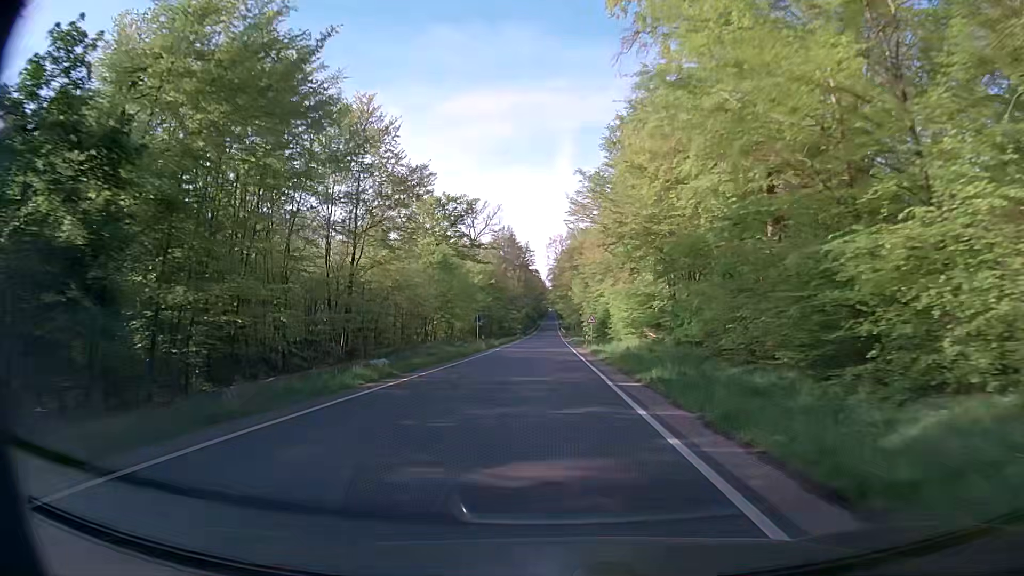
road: secondary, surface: asphalt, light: Day
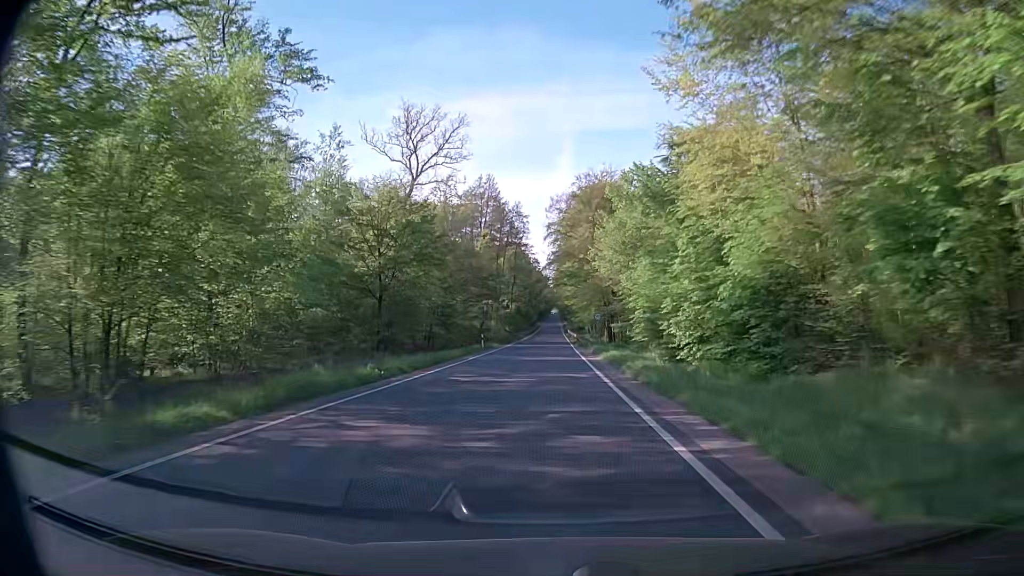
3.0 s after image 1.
(-0.4, +53.9) m; -1°
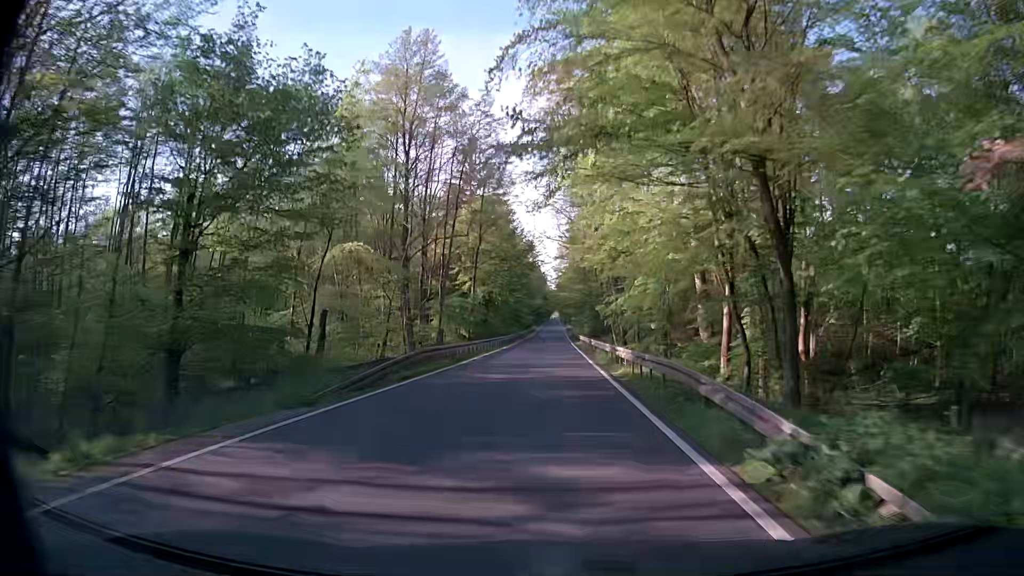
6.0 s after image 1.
(0.0, +53.6) m; 0°
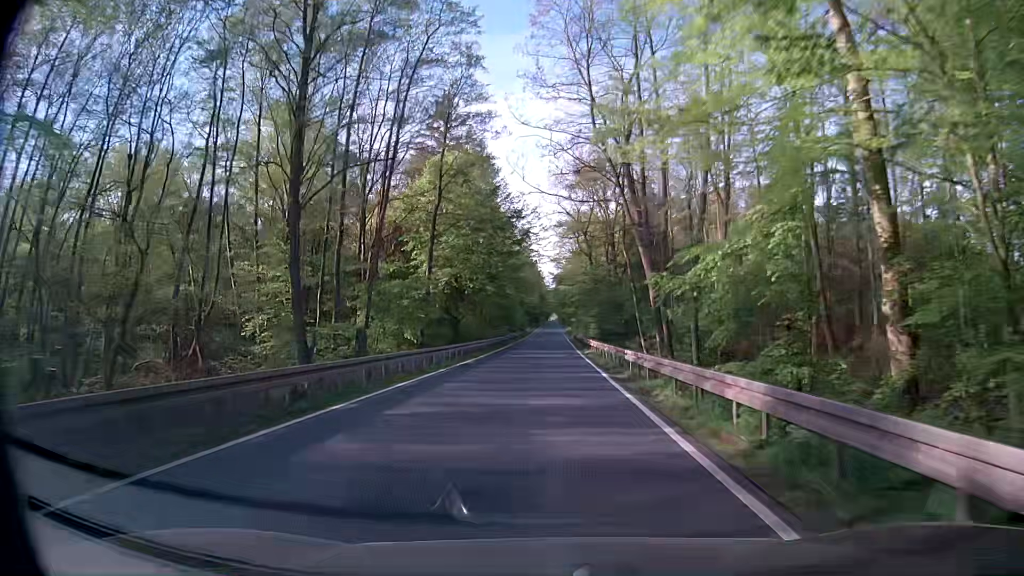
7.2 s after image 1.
(0.0, +21.4) m; 0°
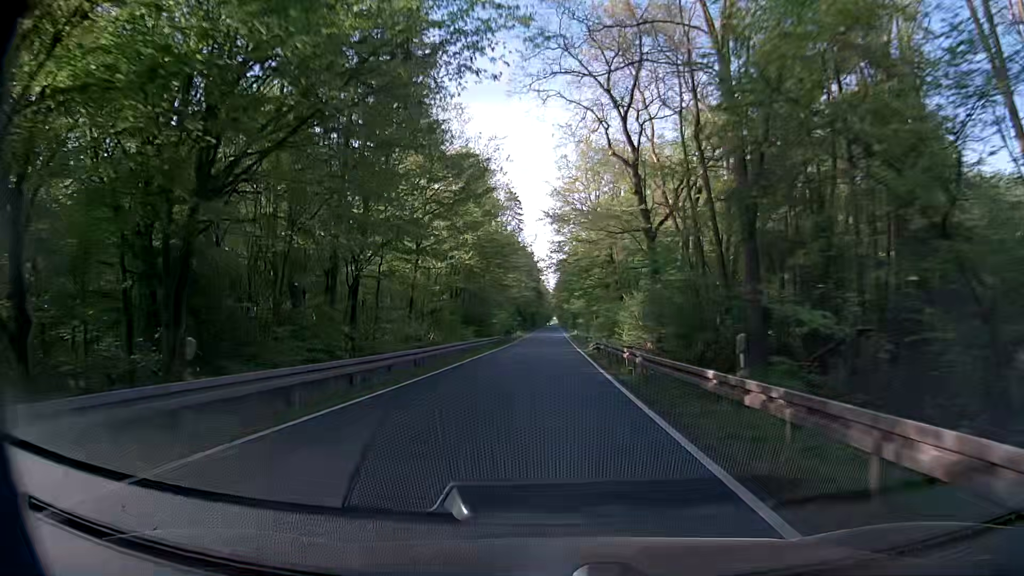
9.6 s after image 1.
(+0.1, +42.9) m; 0°
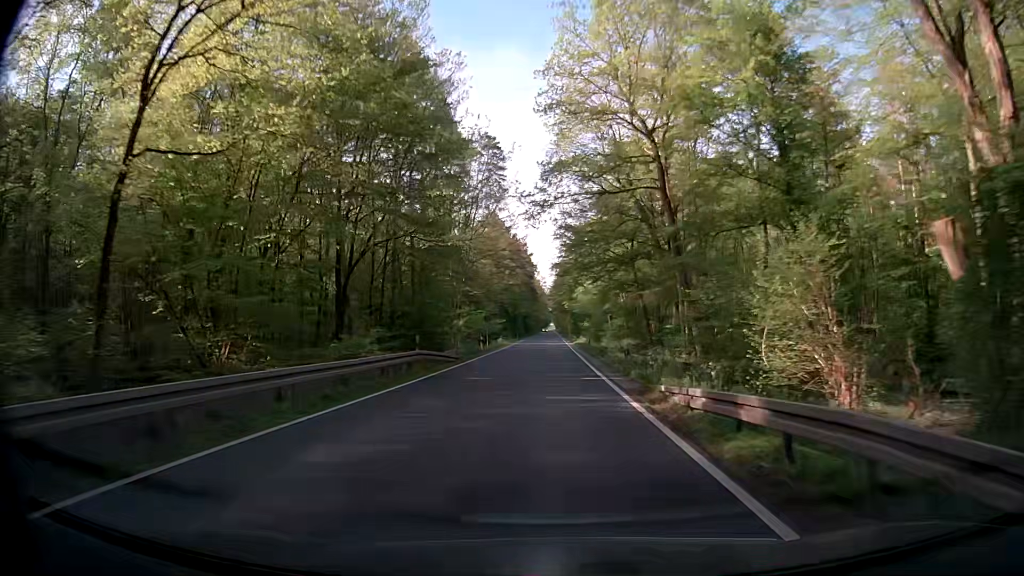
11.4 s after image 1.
(+0.1, +32.1) m; 0°
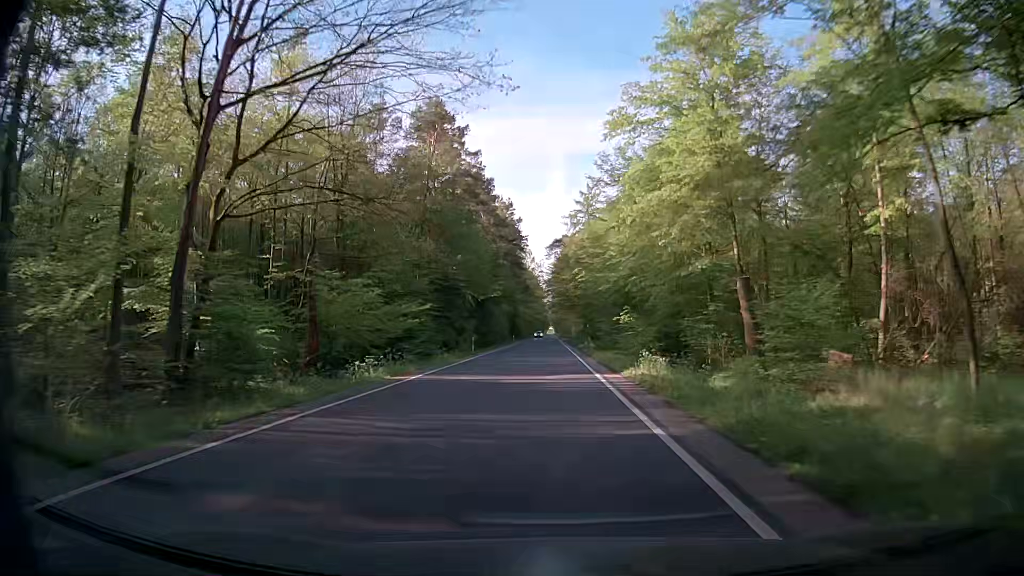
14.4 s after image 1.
(+0.1, +53.5) m; 0°
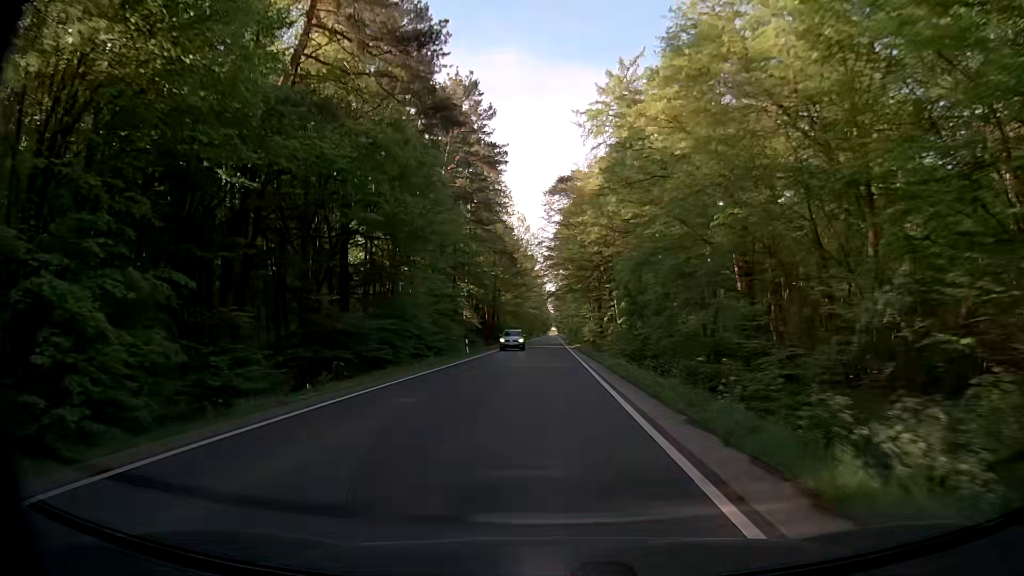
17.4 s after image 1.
(0.0, +53.6) m; -1°
(0, +10) (0, +20) (0, +30) (0, +40) (+1, +50) (+1, +60) (+1, +70) (+1, +80) (+1, +90) (+1, +100) m
